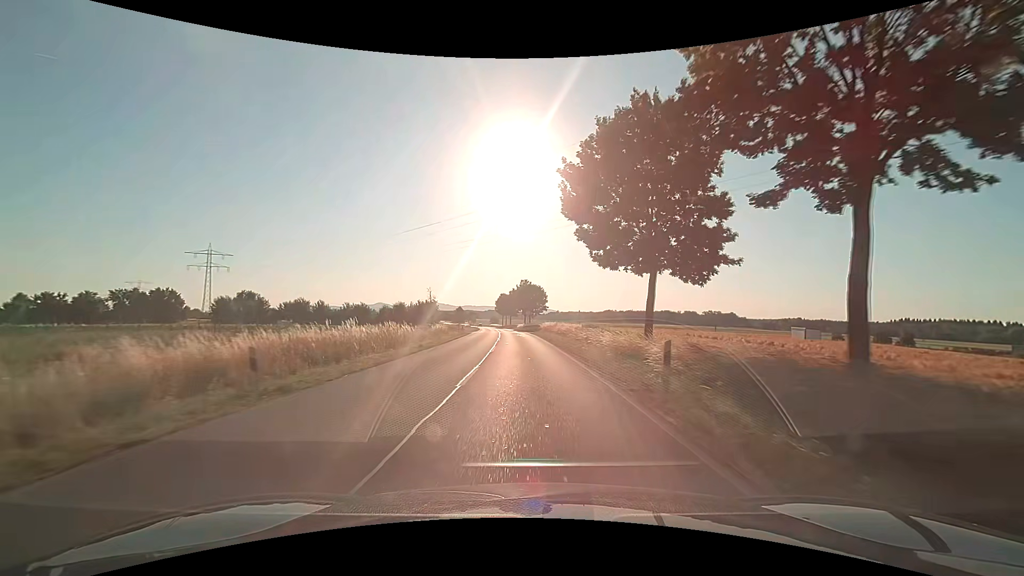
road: secondary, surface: asphalt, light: Day
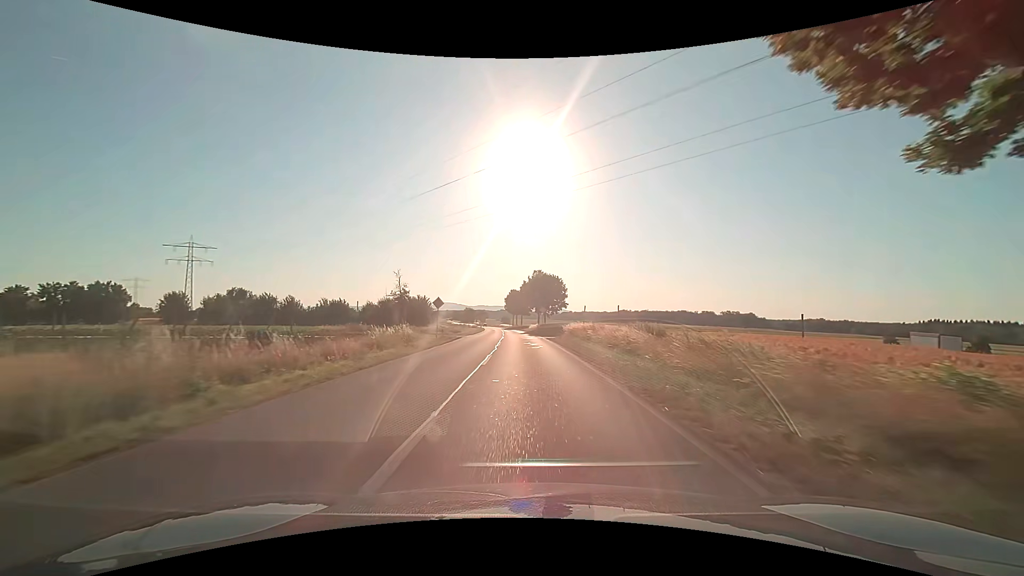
(-0.2, +19.4) m; -2°
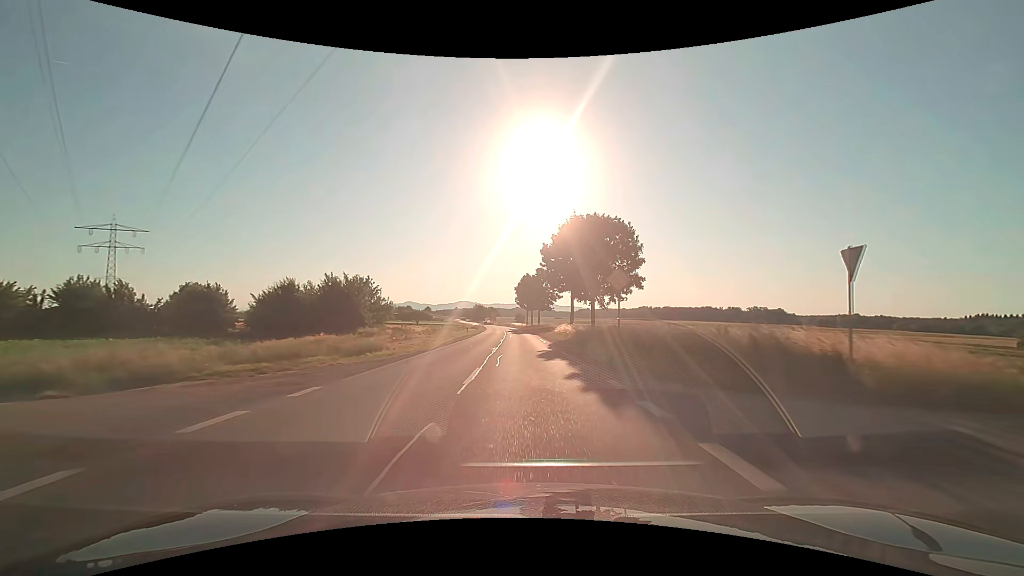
(-0.7, +40.1) m; -2°
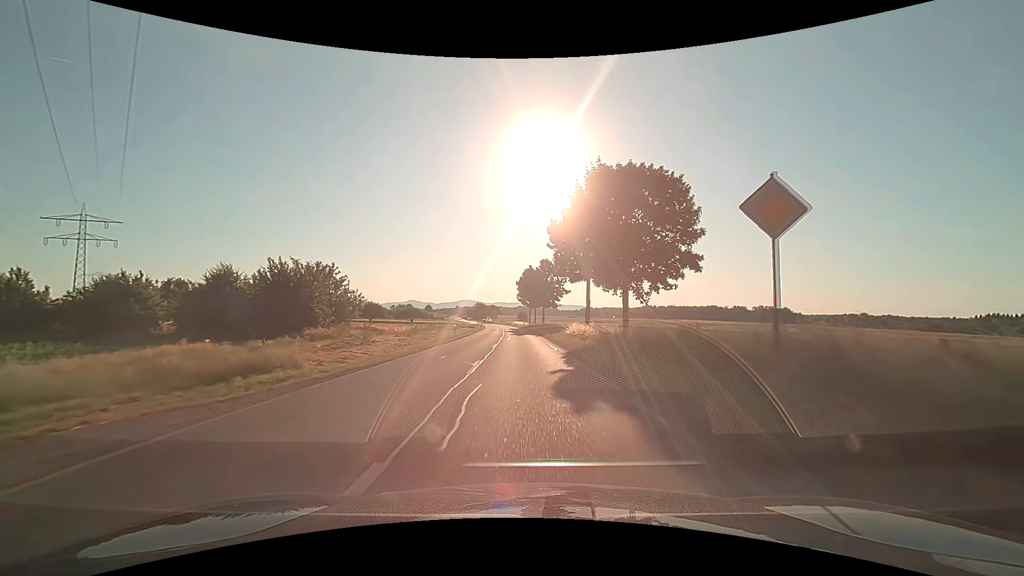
(0.0, +10.3) m; 0°
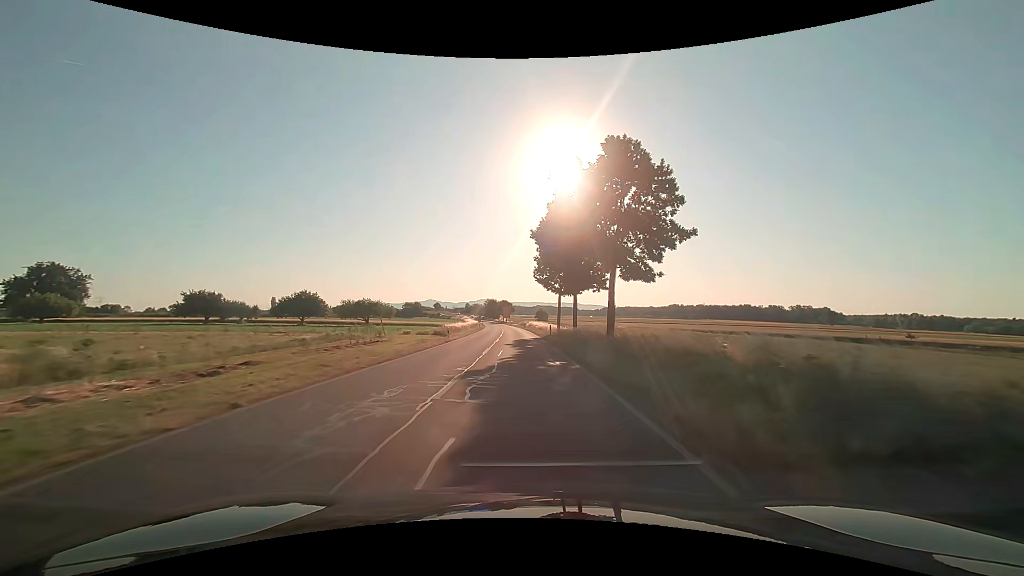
(-0.9, +52.3) m; -2°
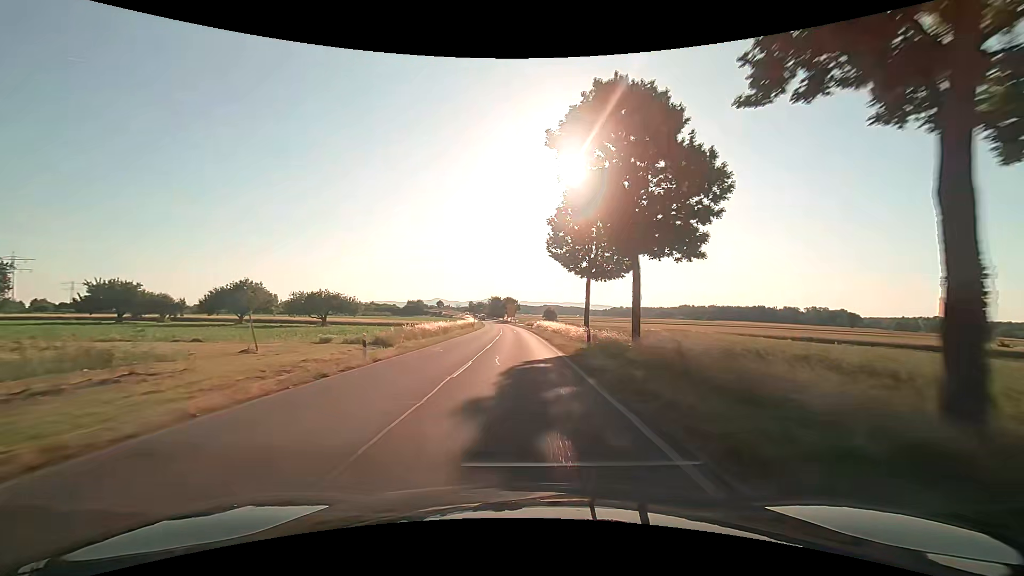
(-0.2, +21.1) m; -1°
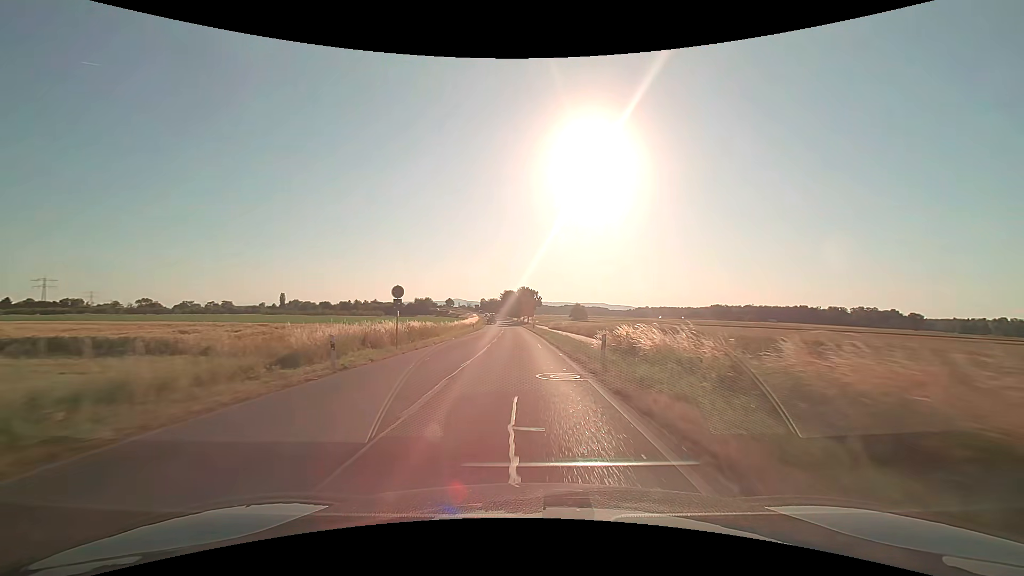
(-0.9, +52.9) m; -2°
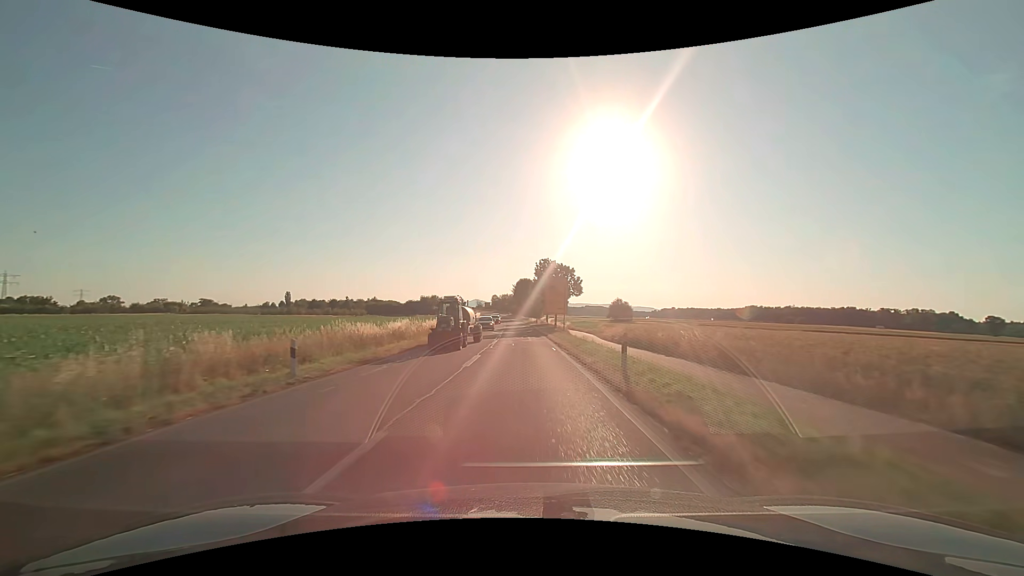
(-1.0, +53.2) m; -2°
(0, +10) (0, +20) (0, +30) (-1, +40) (-1, +50) (-1, +60) (-2, +70) (-2, +80) (-3, +90) (-3, +100) m
